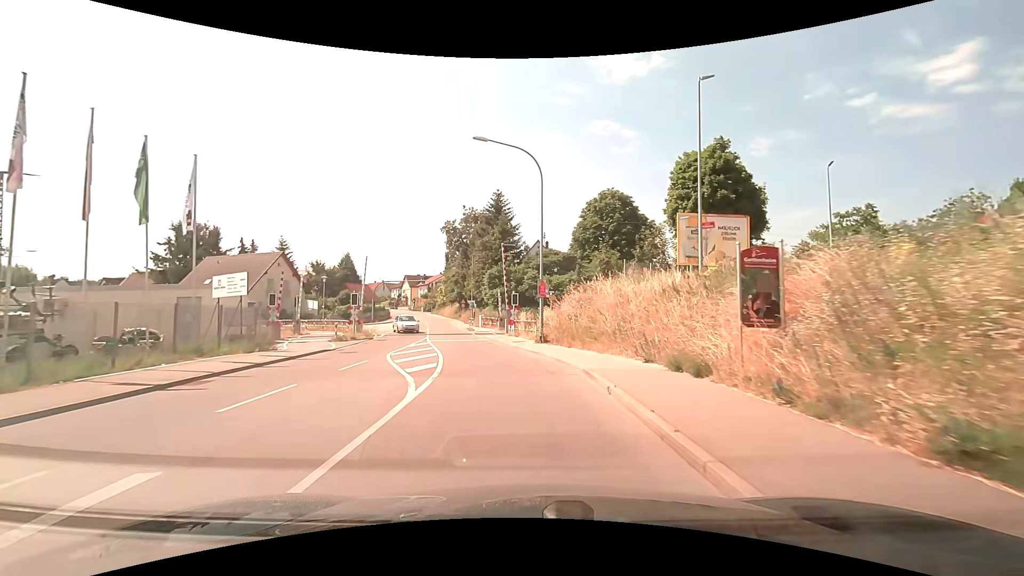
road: secondary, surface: asphalt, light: Day
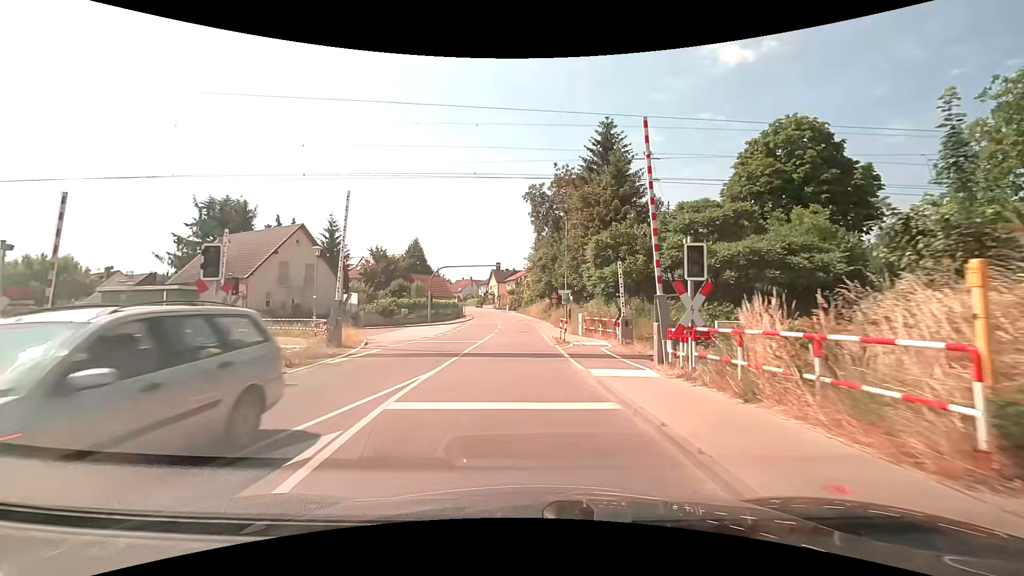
(-1.7, +21.9) m; -10°
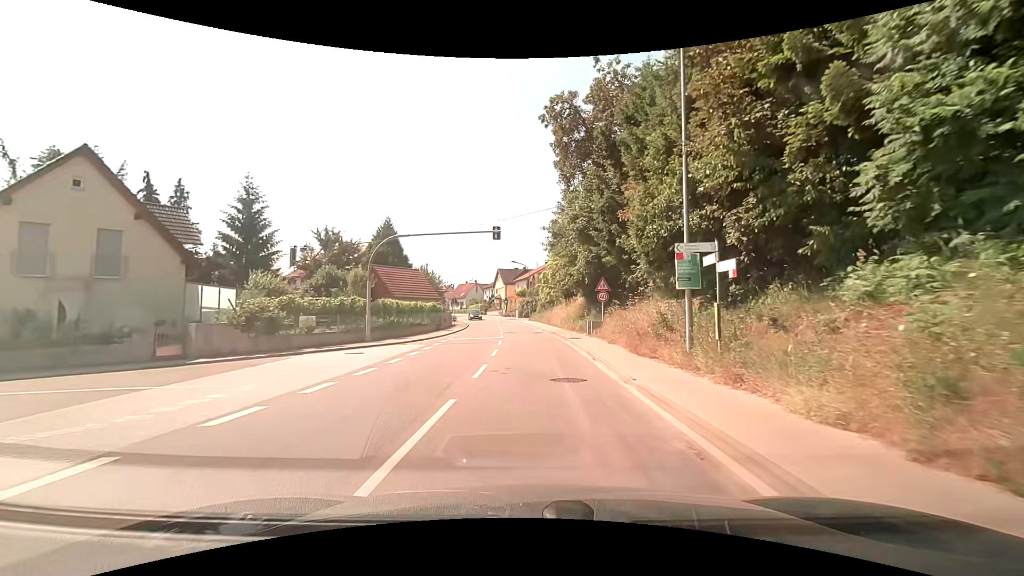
(-0.8, +24.1) m; -1°
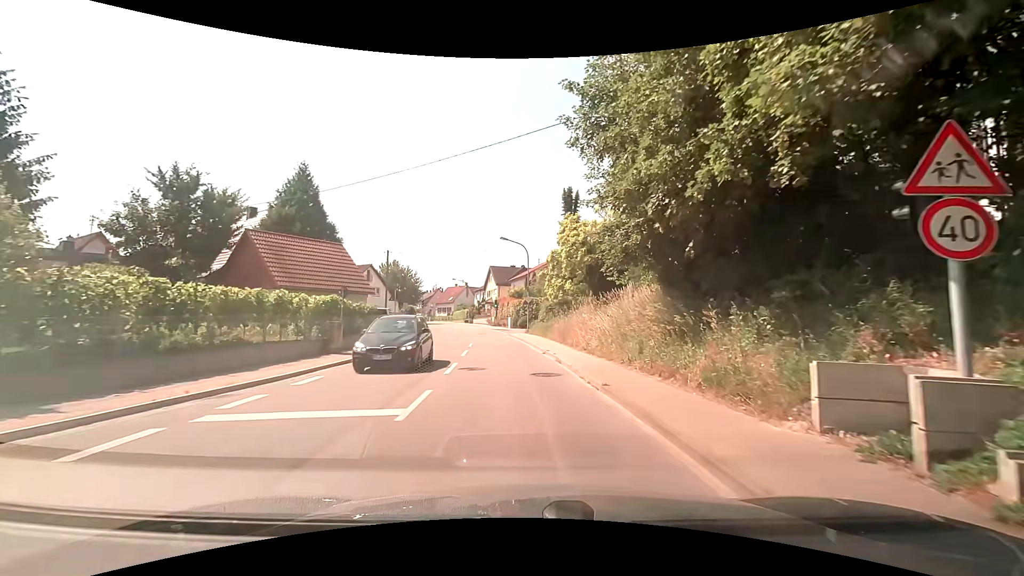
(+0.2, +22.7) m; 0°
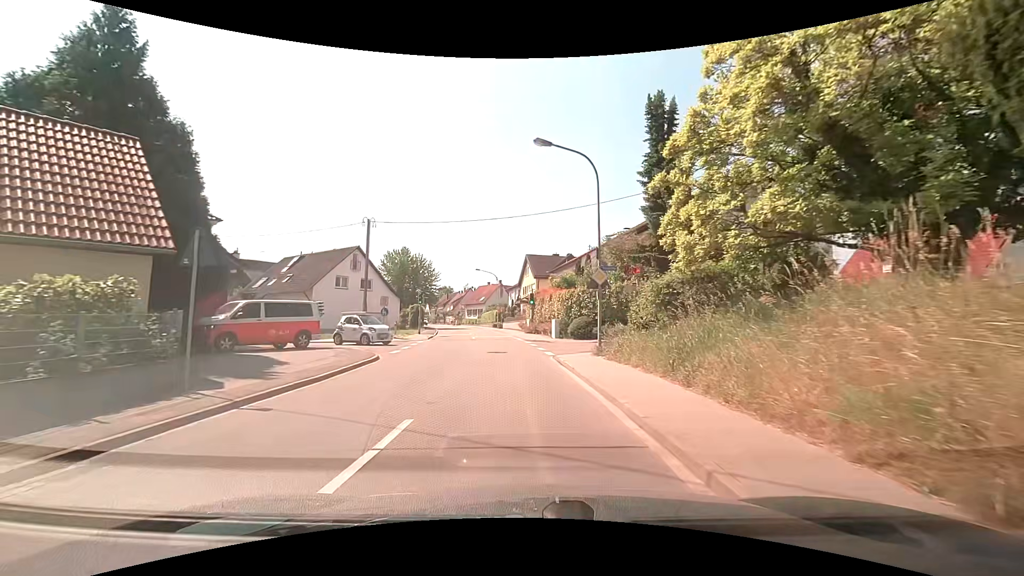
(-0.7, +21.3) m; -3°
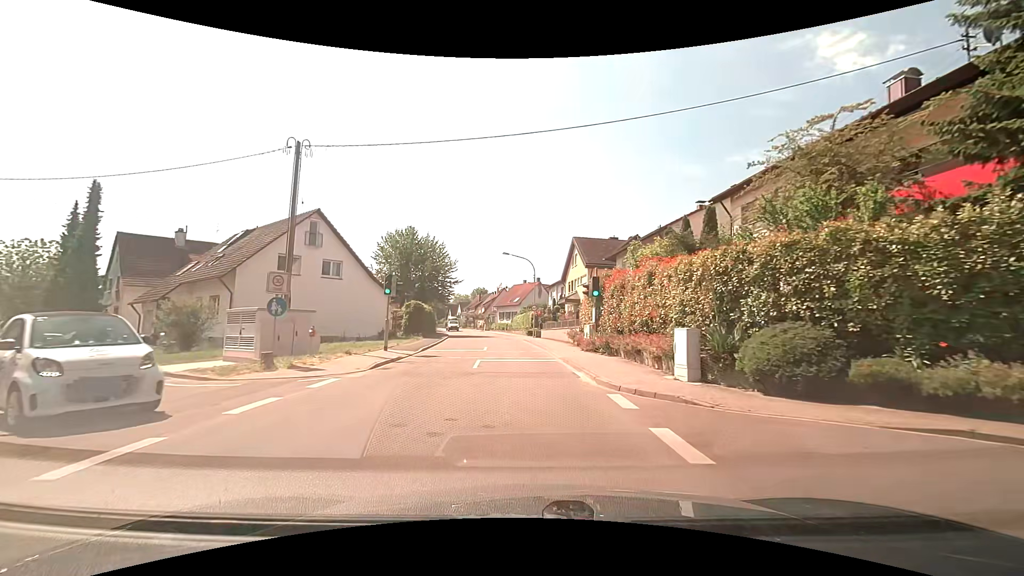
(-1.2, +18.9) m; -6°
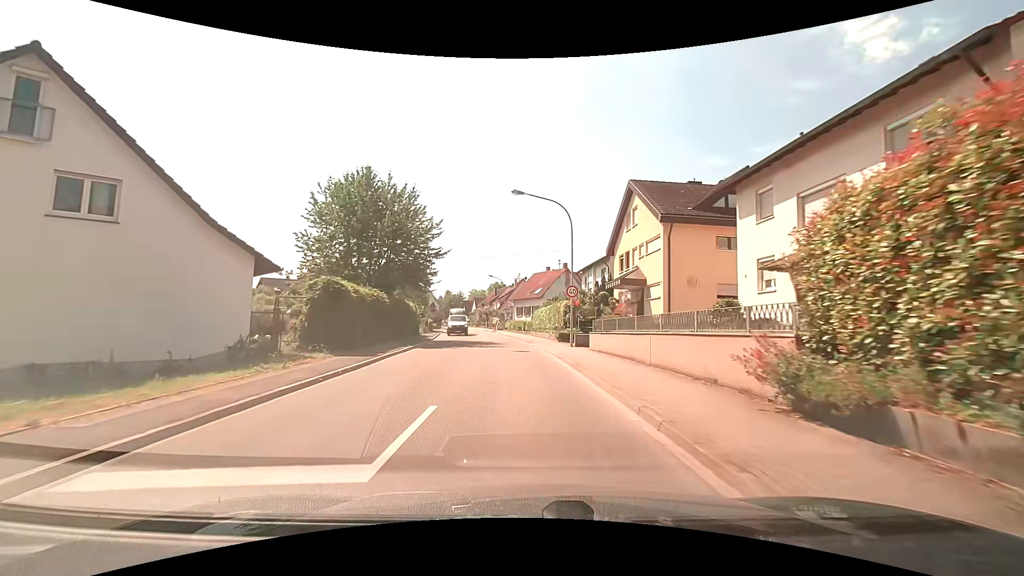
(-0.4, +20.6) m; -2°
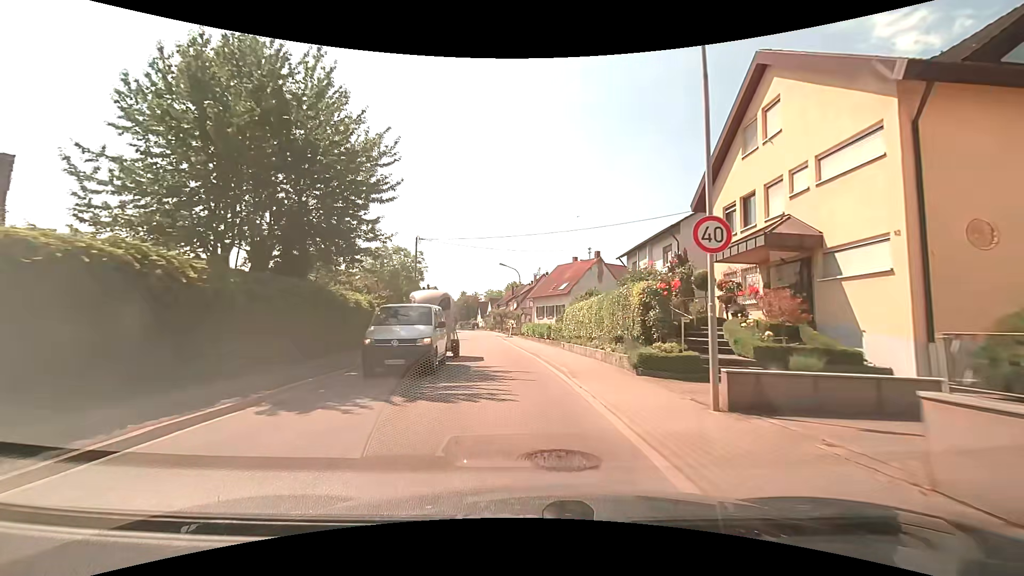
(-0.4, +16.2) m; -2°
(0, +10) (-1, +20) (-2, +30) (-3, +40) (-4, +50) (-5, +60) (-6, +70) (-7, +80) (-8, +90) (-9, +100) m
